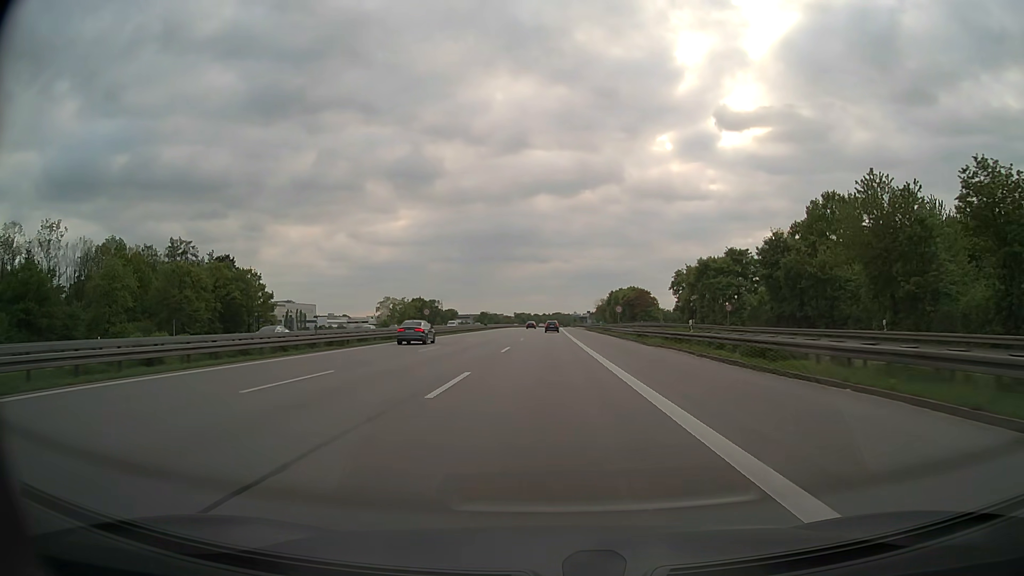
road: motorway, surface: asphalt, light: Day
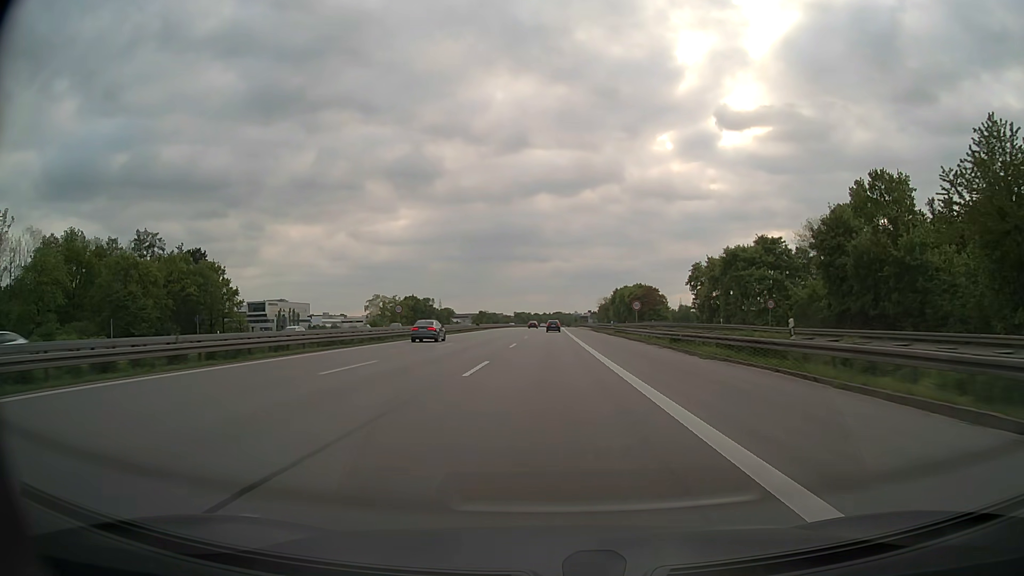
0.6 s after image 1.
(0.0, +13.4) m; 0°
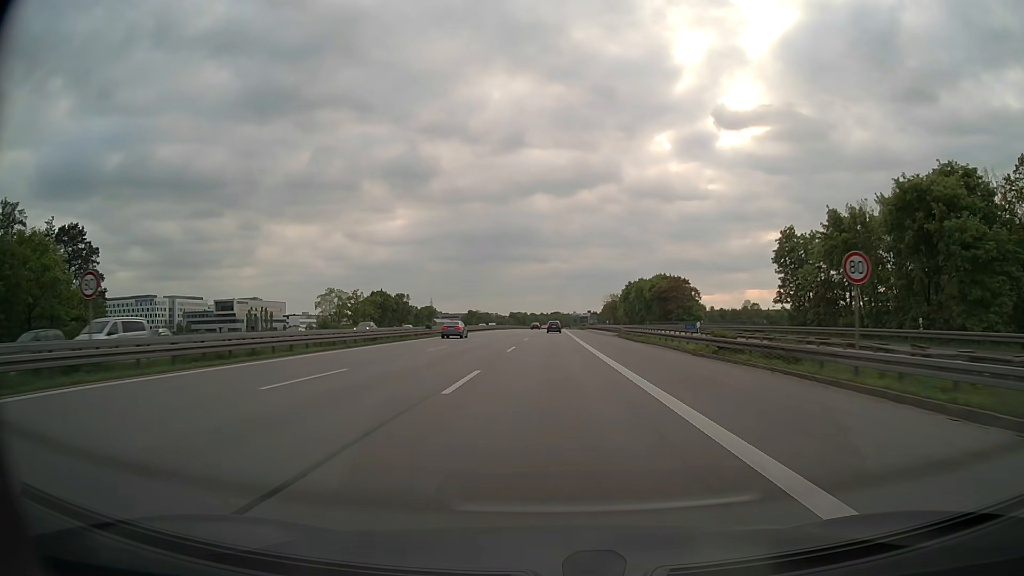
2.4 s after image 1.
(+0.1, +40.1) m; 0°
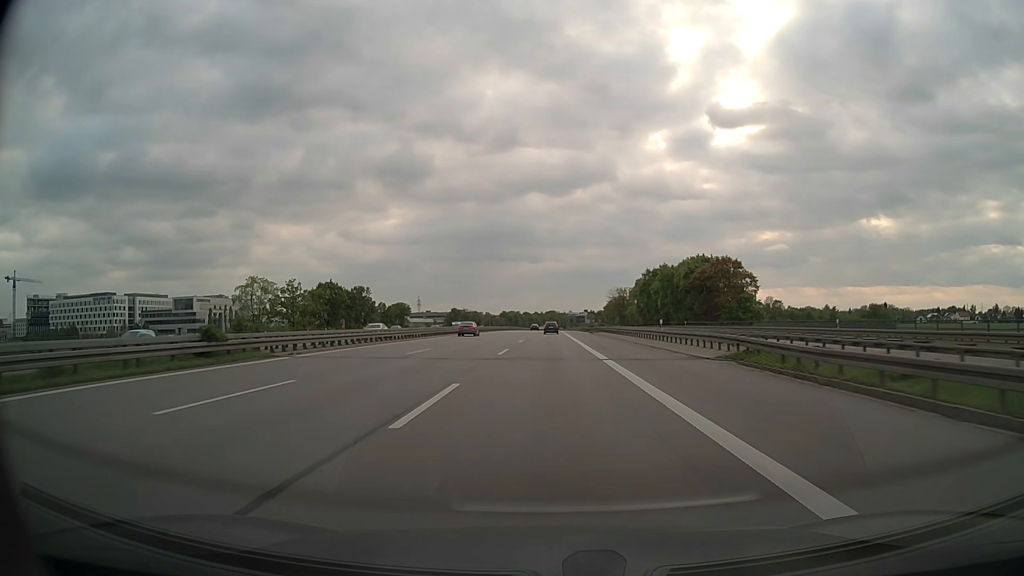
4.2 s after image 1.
(+0.3, +40.1) m; +1°
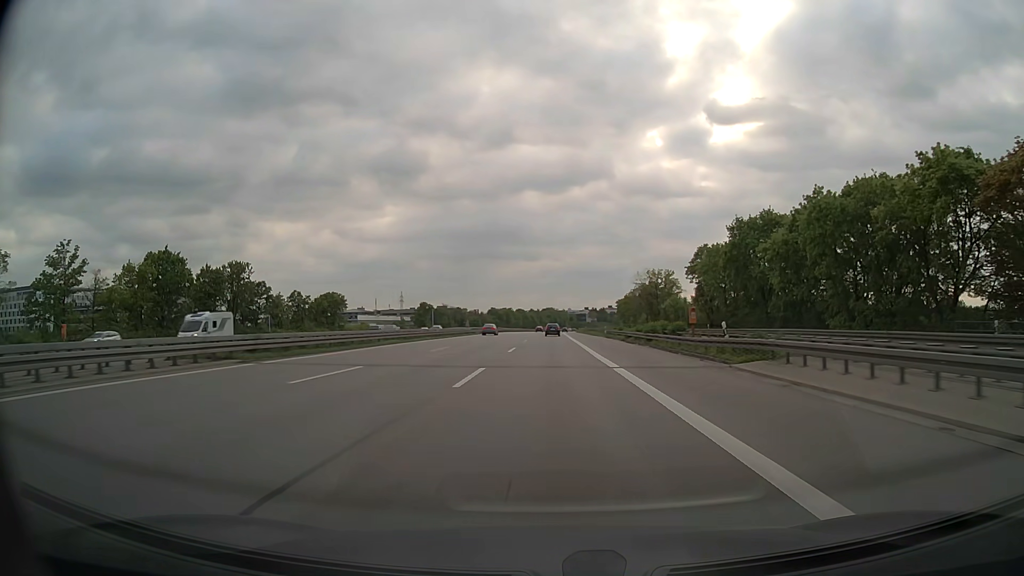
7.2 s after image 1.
(+0.2, +66.8) m; 0°
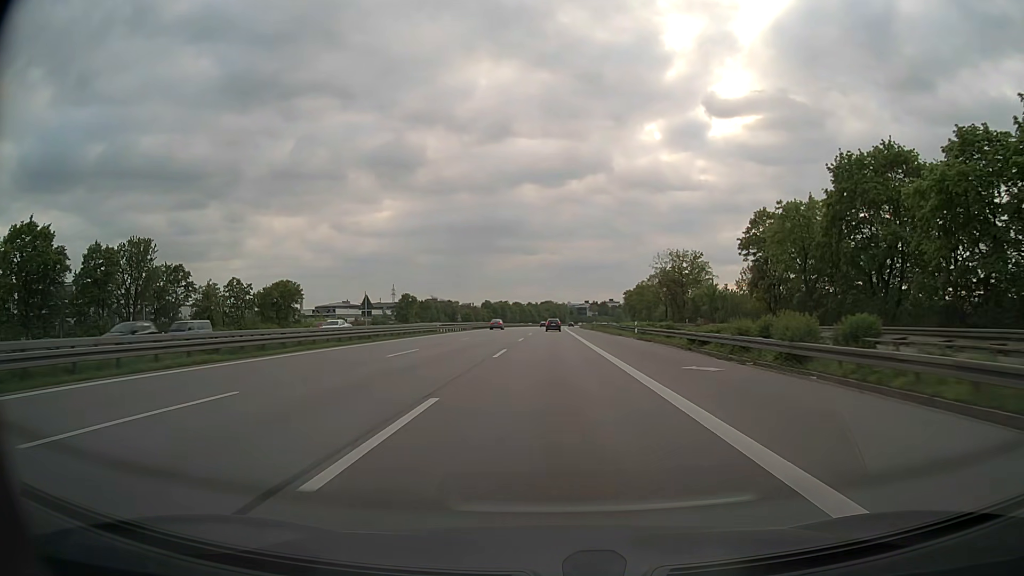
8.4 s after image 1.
(0.0, +26.8) m; 0°
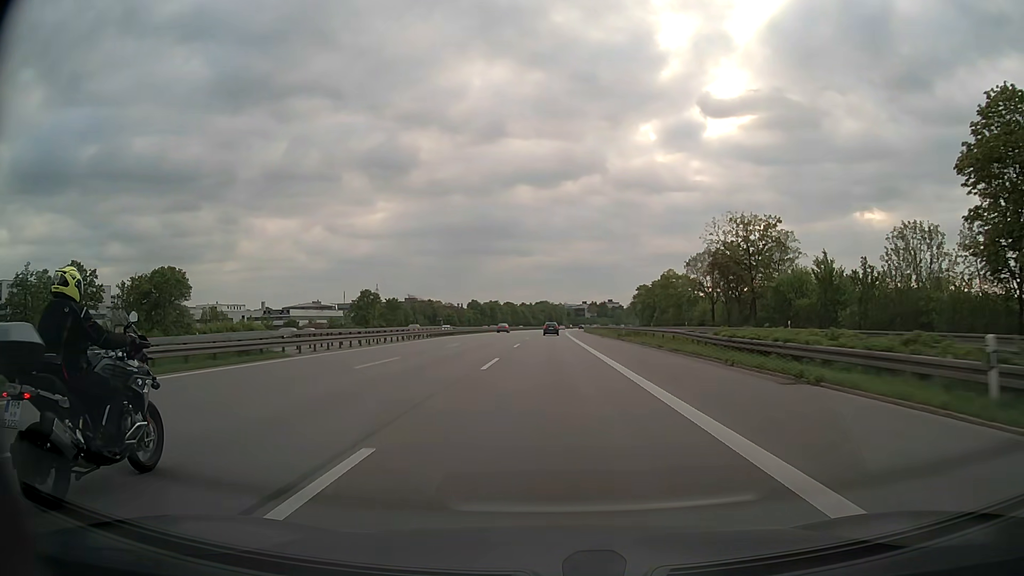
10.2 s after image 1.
(+0.1, +40.3) m; 0°
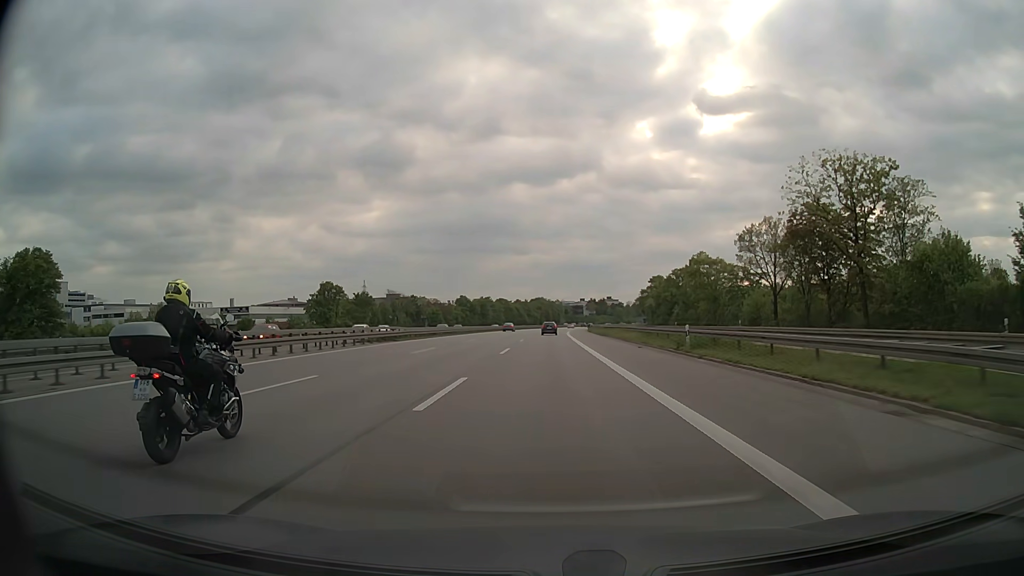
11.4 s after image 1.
(+0.1, +26.9) m; 0°
(0, +10) (0, +20) (0, +30) (0, +40) (0, +50) (0, +60) (0, +70) (+1, +80) (+1, +90) (+1, +100) m
